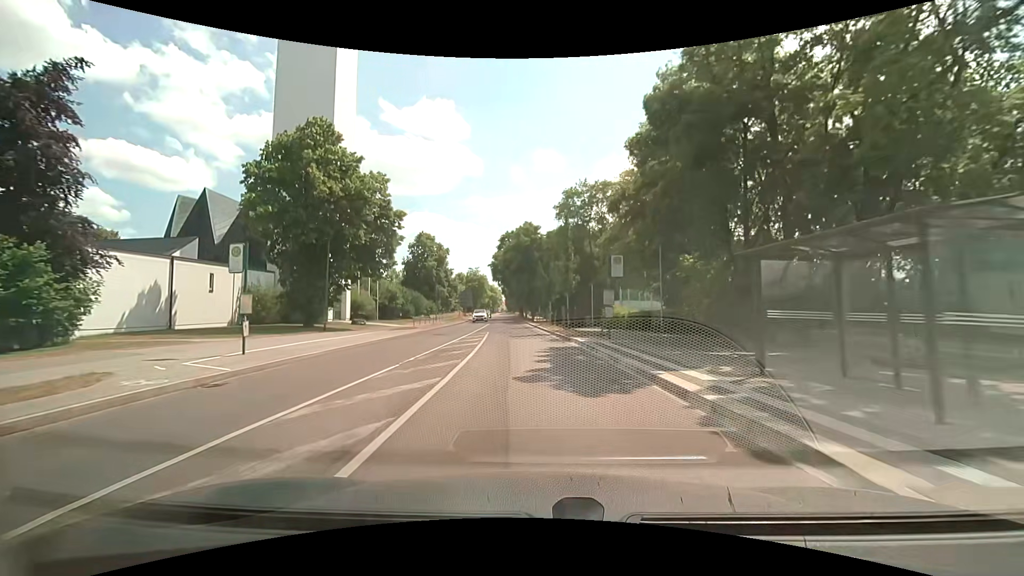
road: secondary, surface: asphalt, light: Day
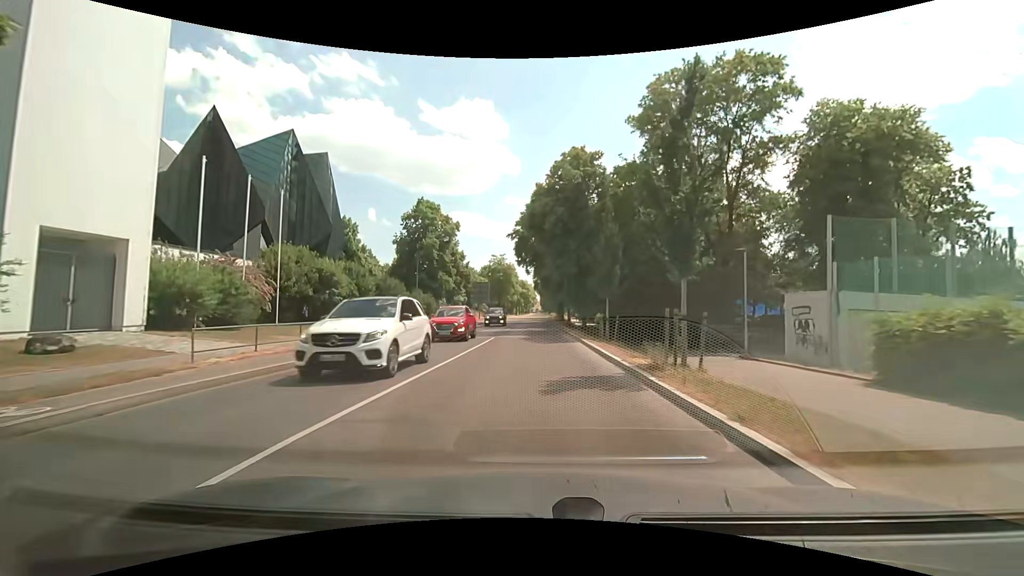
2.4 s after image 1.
(-1.5, +30.4) m; -4°
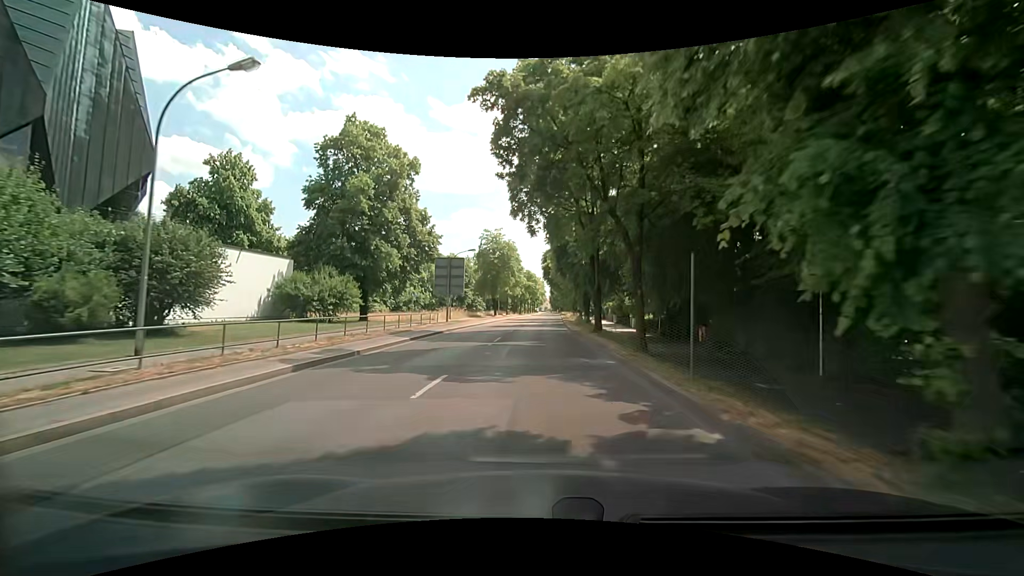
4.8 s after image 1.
(-0.3, +30.5) m; -1°
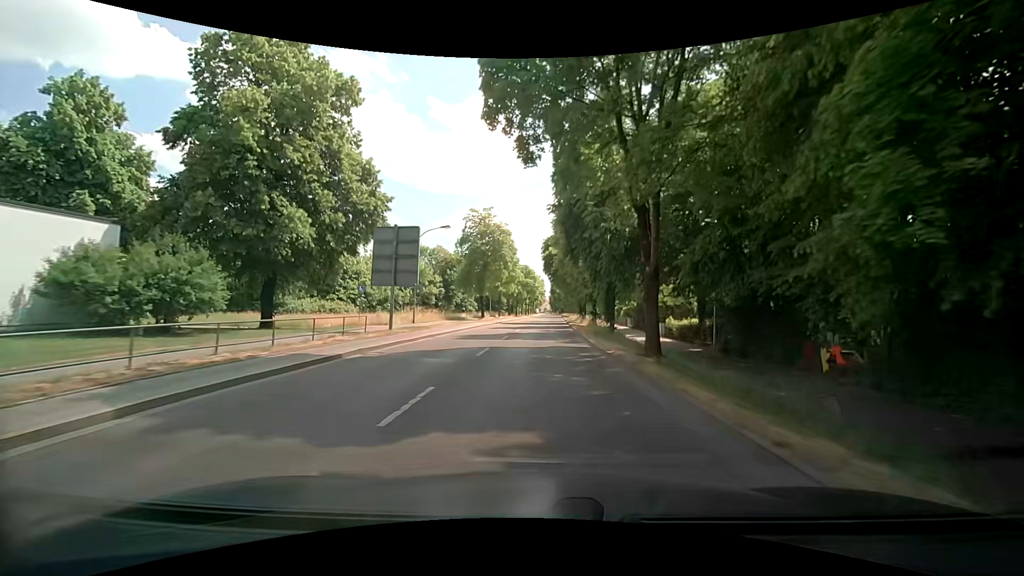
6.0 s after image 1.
(0.0, +15.2) m; 0°
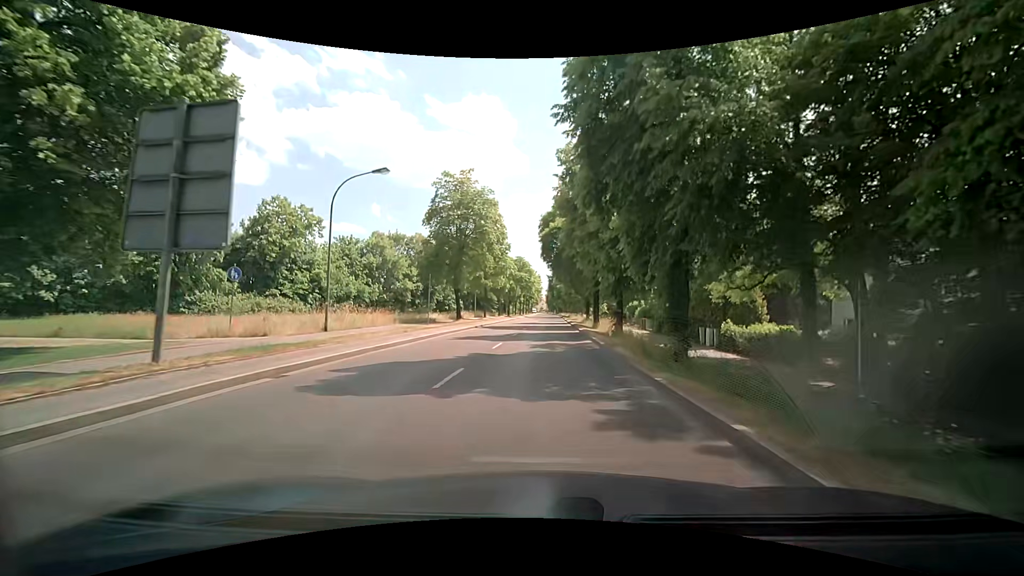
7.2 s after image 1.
(+0.1, +15.3) m; +1°
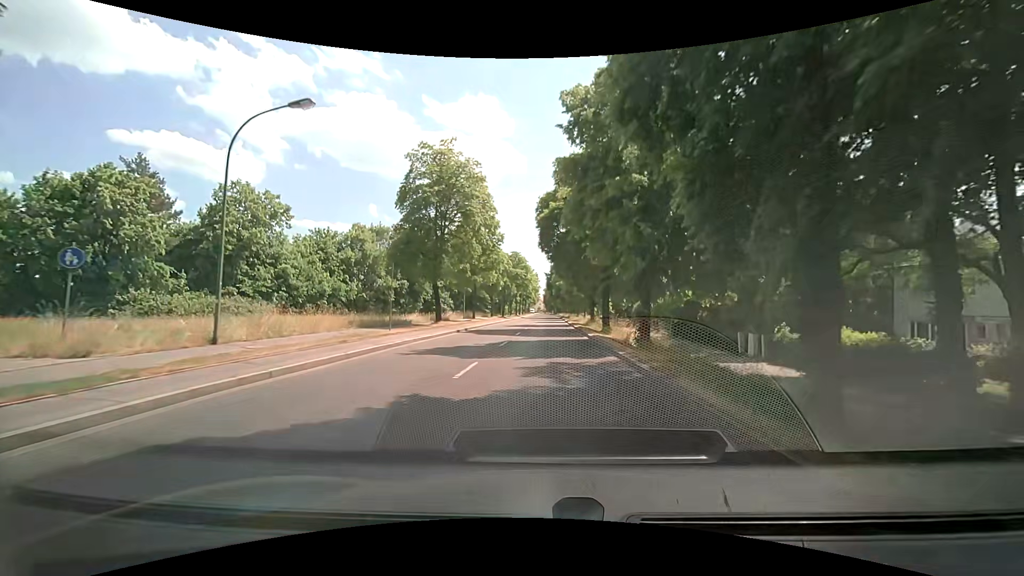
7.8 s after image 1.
(0.0, +7.7) m; +1°
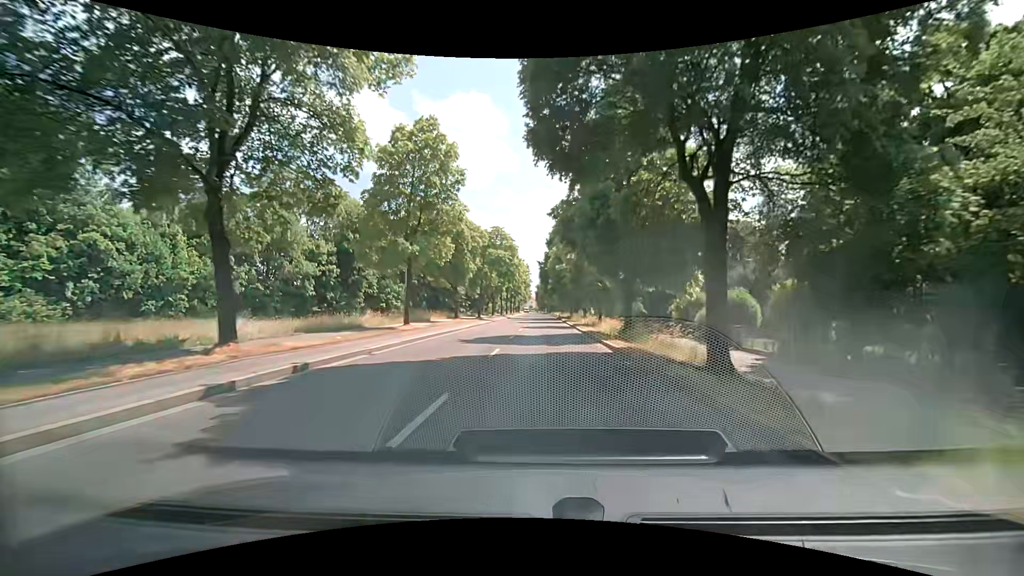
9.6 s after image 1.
(-0.2, +23.1) m; 0°
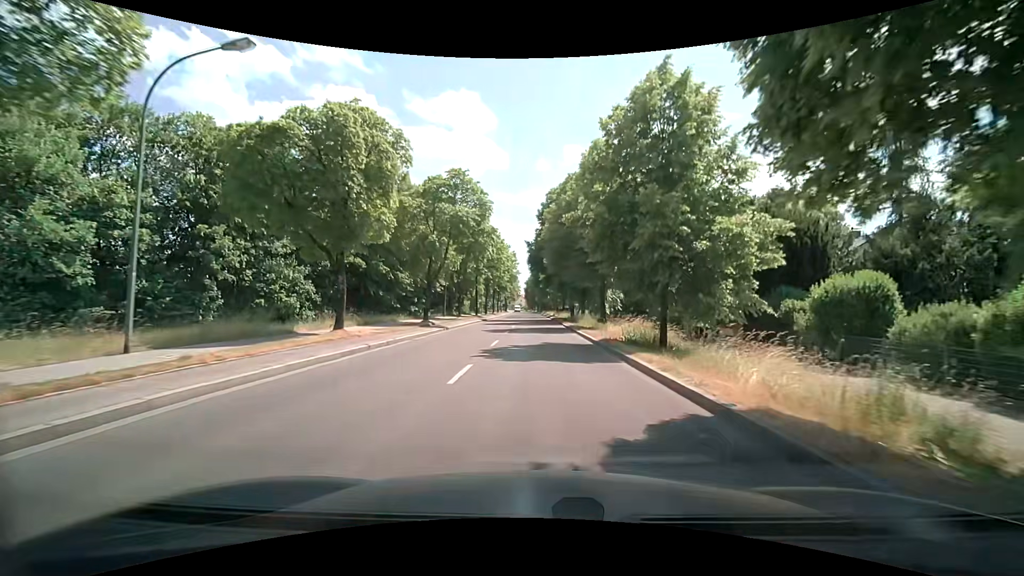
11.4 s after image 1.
(+0.3, +23.1) m; +1°
(0, +10) (0, +20) (0, +30) (0, +40) (0, +50) (0, +60) (0, +70) (0, +80) (0, +90) (0, +100) m
